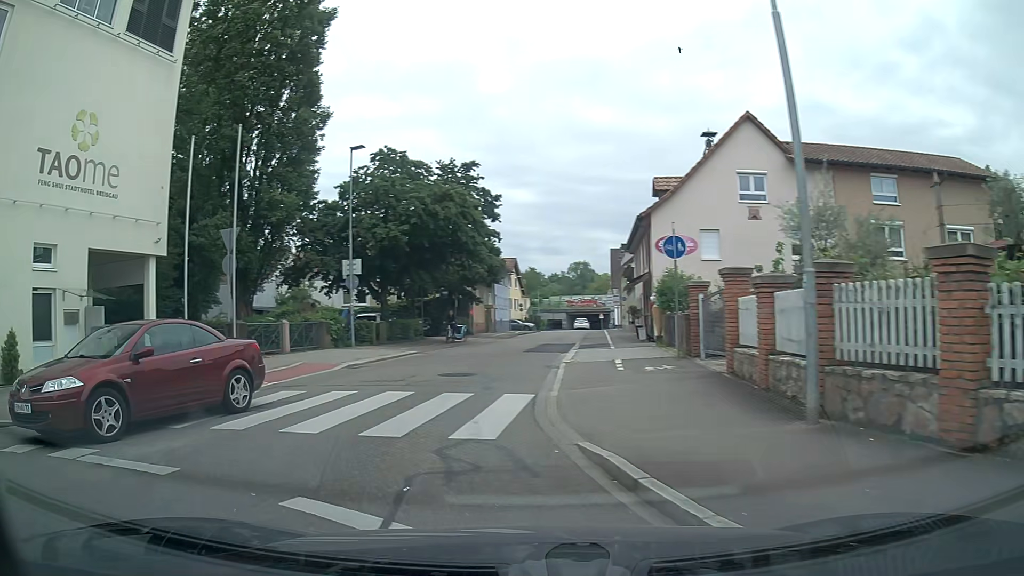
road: tertiary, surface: asphalt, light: Day
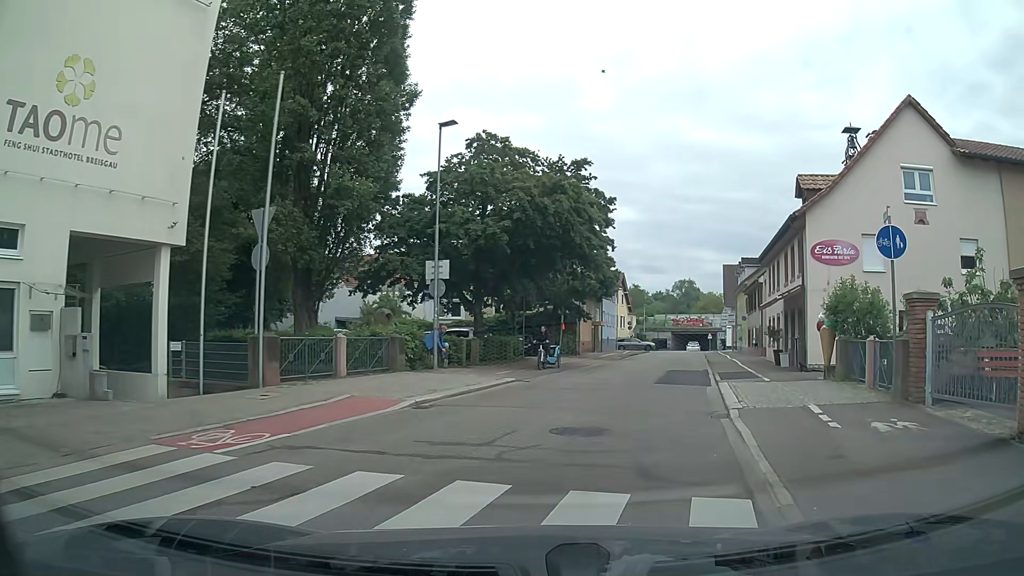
(-0.7, +5.6) m; -7°
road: residential
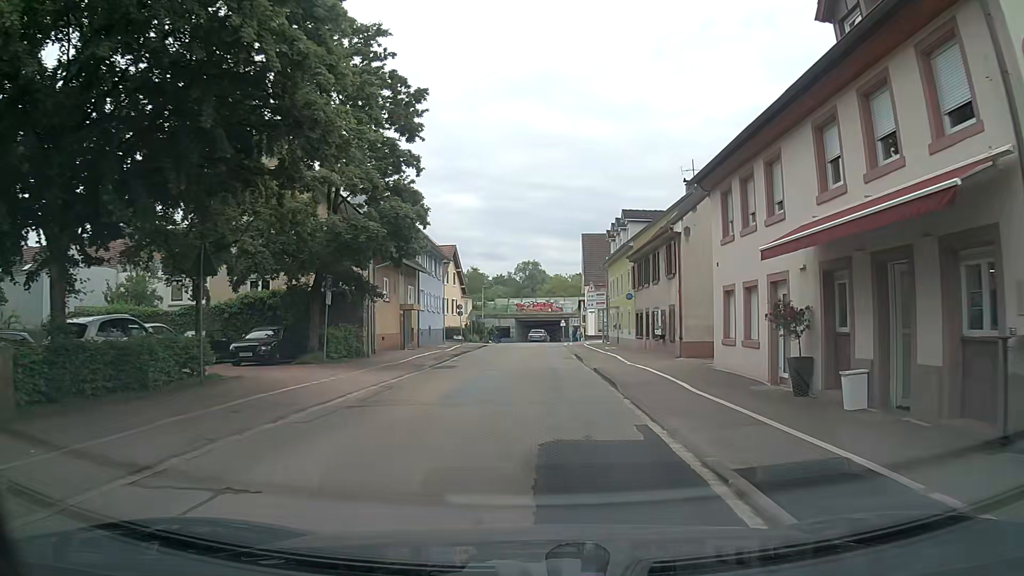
(+2.8, +18.2) m; +12°
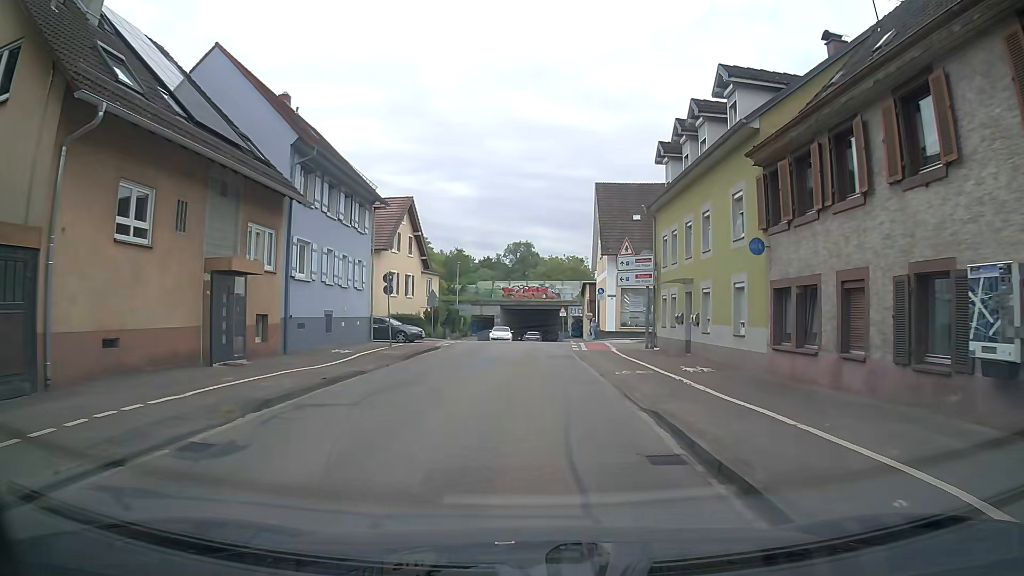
(+0.4, +22.2) m; +2°
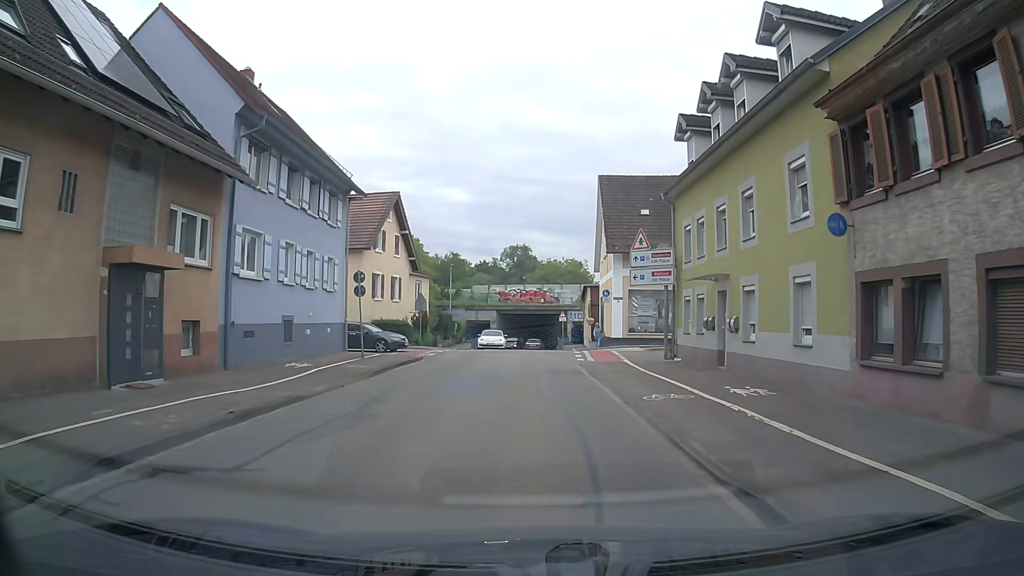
(-0.1, +4.3) m; -1°
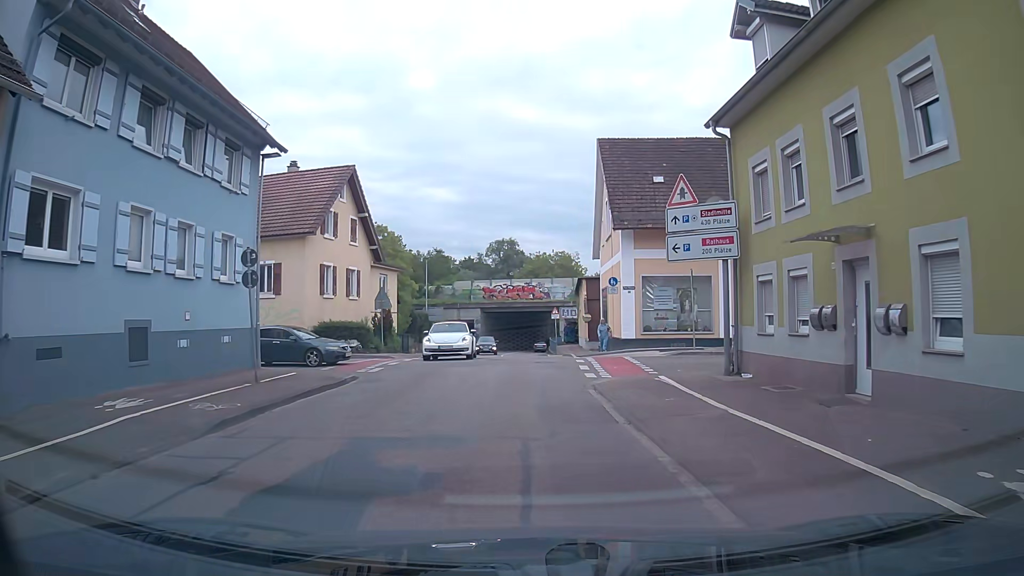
(+0.1, +8.4) m; +2°
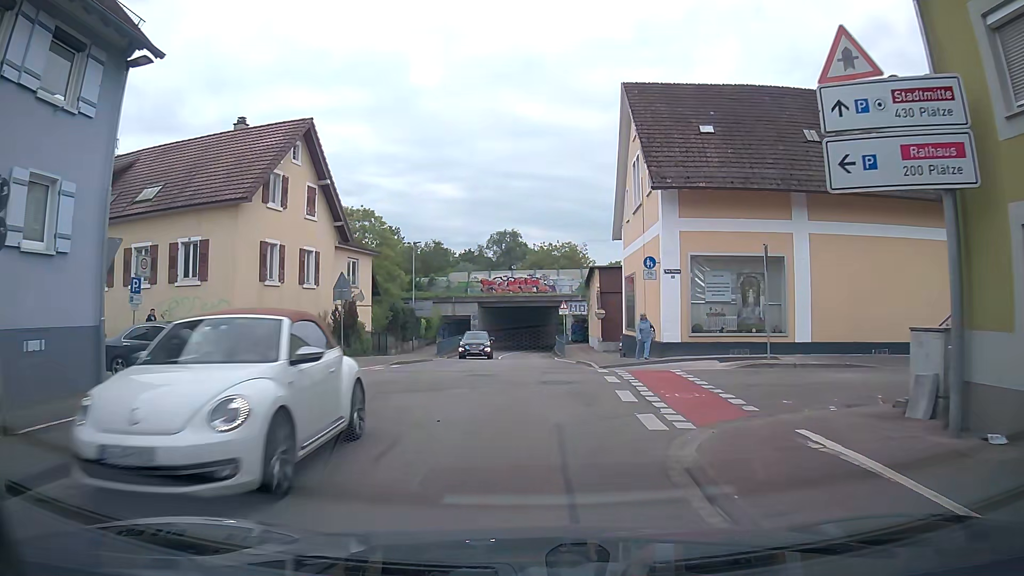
(-0.1, +8.4) m; -1°
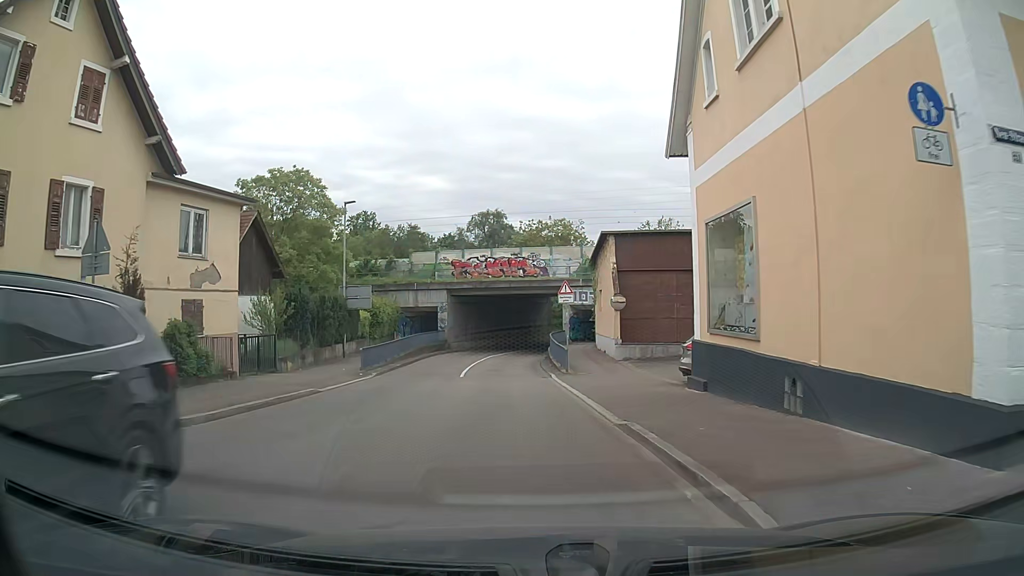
(+0.2, +16.4) m; 0°
